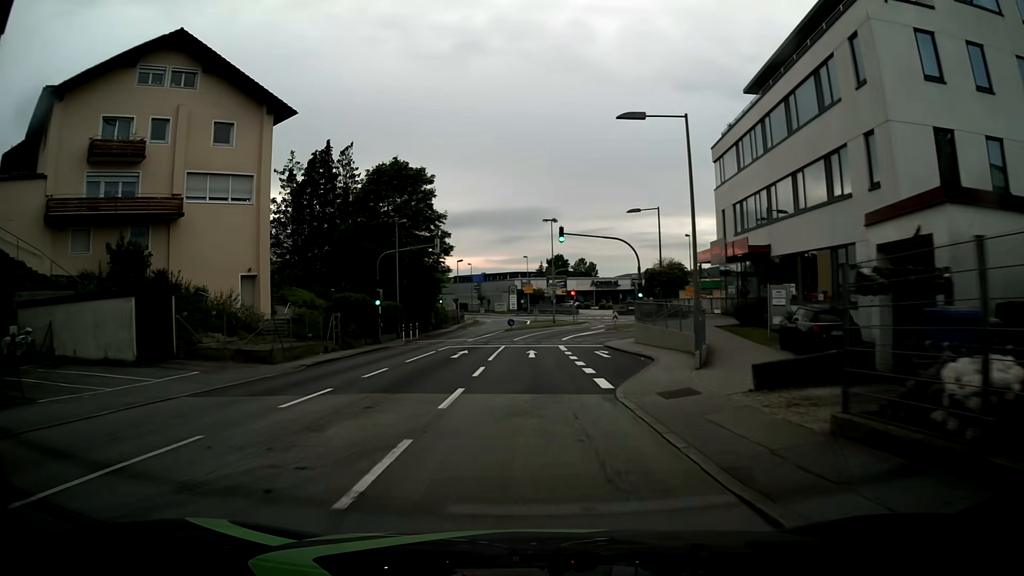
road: tertiary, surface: asphalt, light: Day
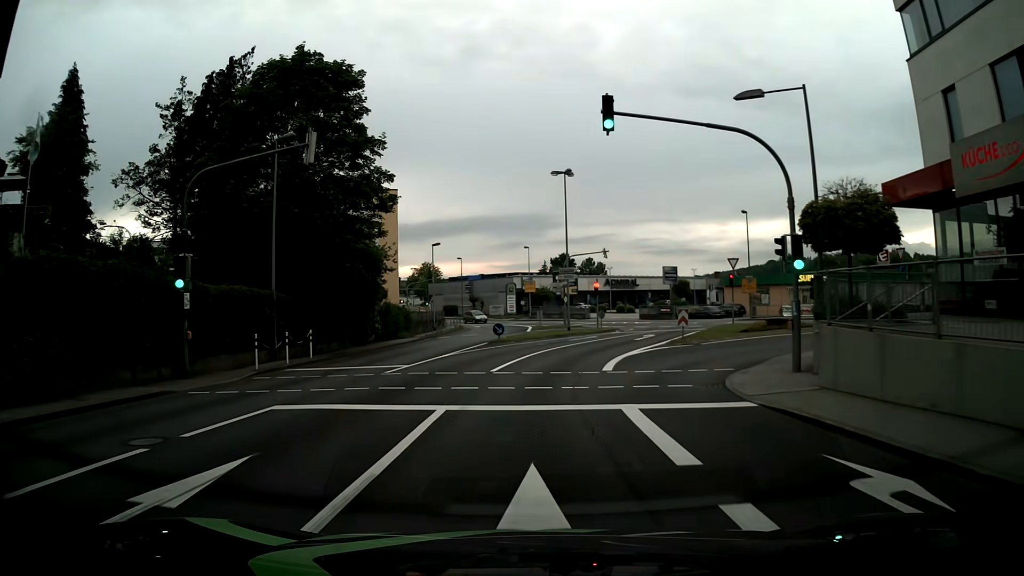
(+0.1, +23.0) m; 0°
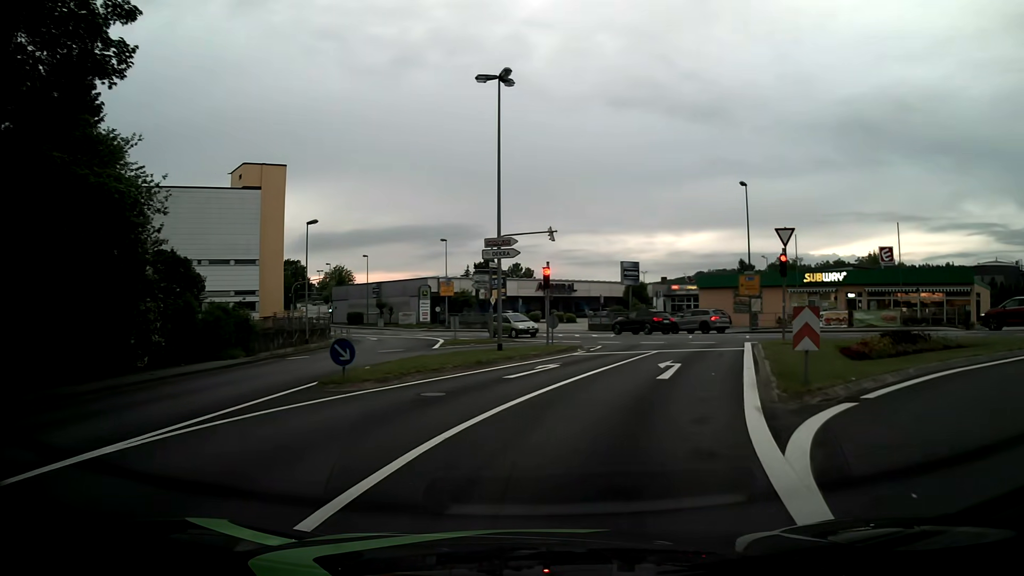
(+0.6, +18.5) m; +5°
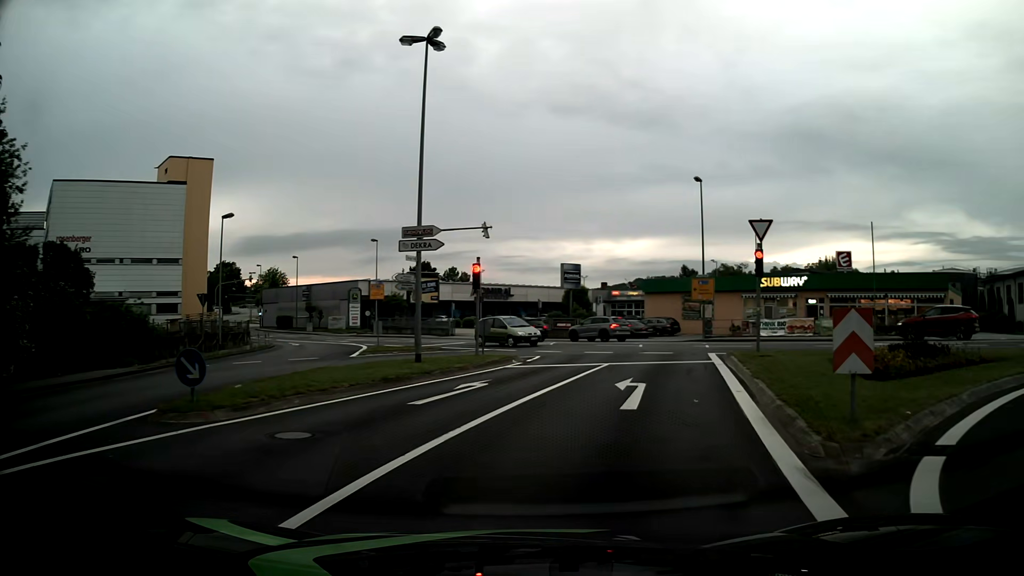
(+0.2, +4.0) m; +5°
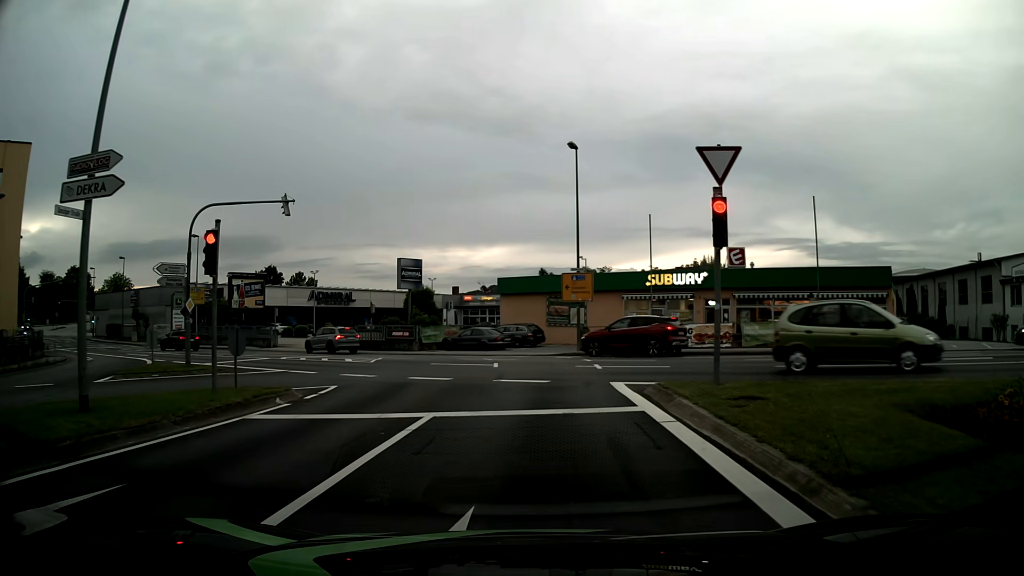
(+1.2, +9.8) m; +13°
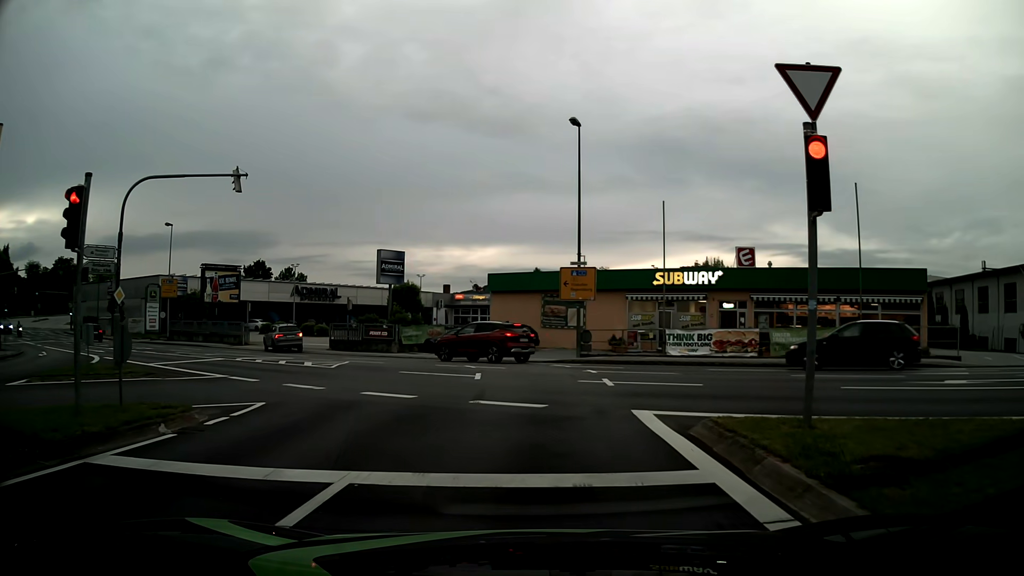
(0.0, +4.1) m; +1°
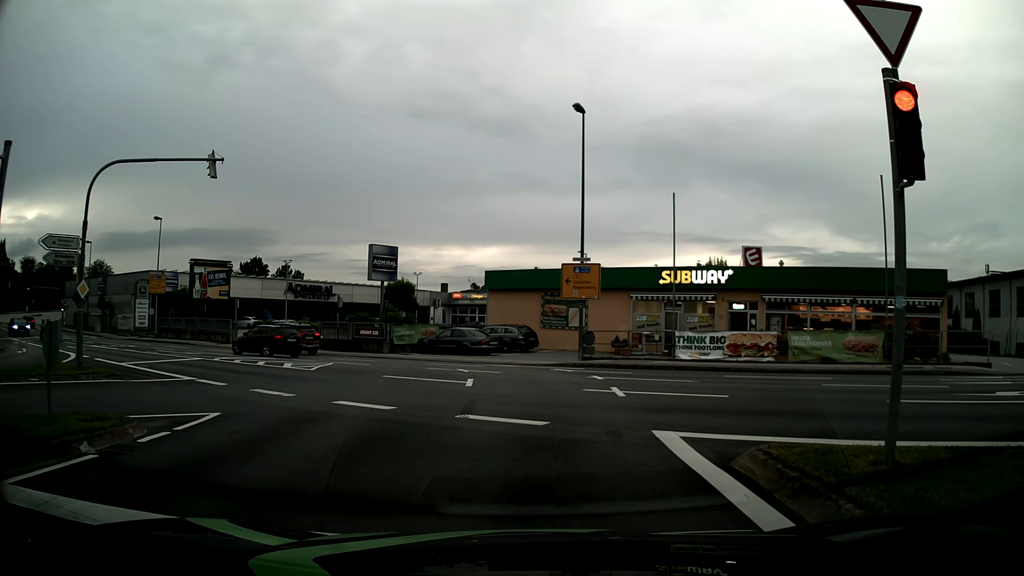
(0.0, +1.8) m; 0°
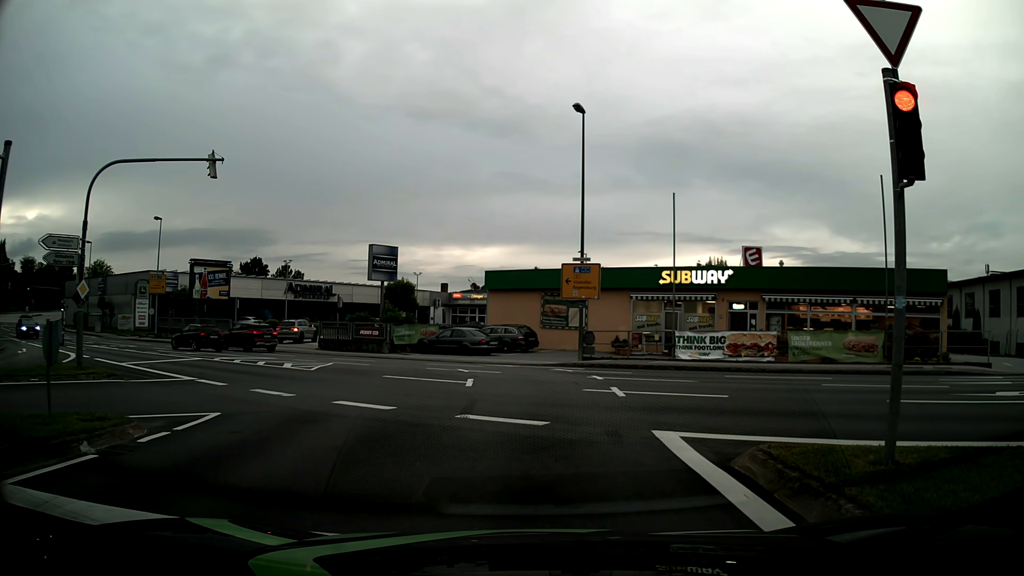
(0.0, 0.0) m; 0°
(0, +10) (0, +20) (-4, +29) (-12, +35) (-20, +41) (-29, +46) (-37, +51) (-45, +57) (-54, +63) (-62, +69) m
